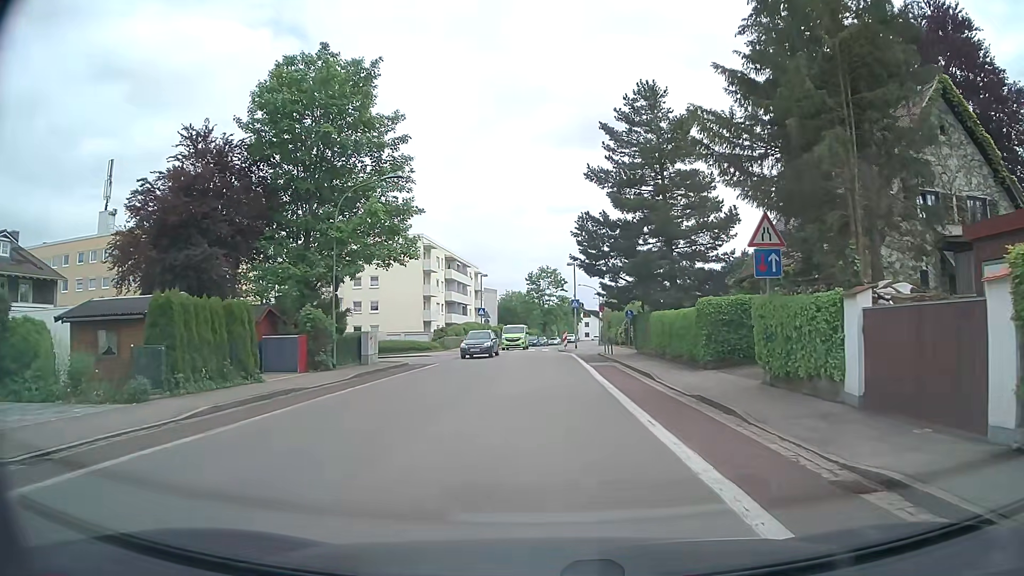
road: tertiary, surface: asphalt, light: Day
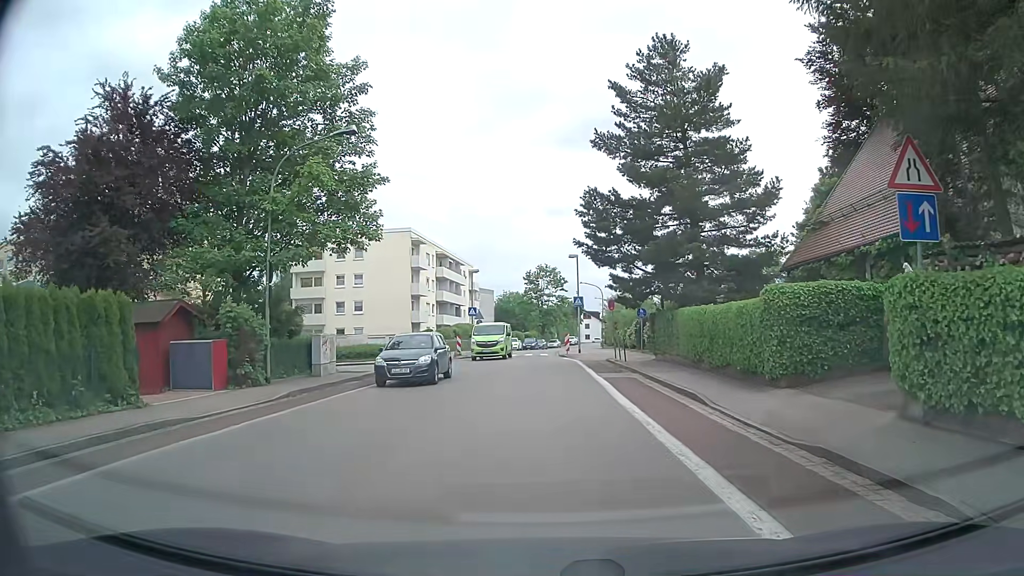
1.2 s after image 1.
(-0.1, +6.2) m; 0°
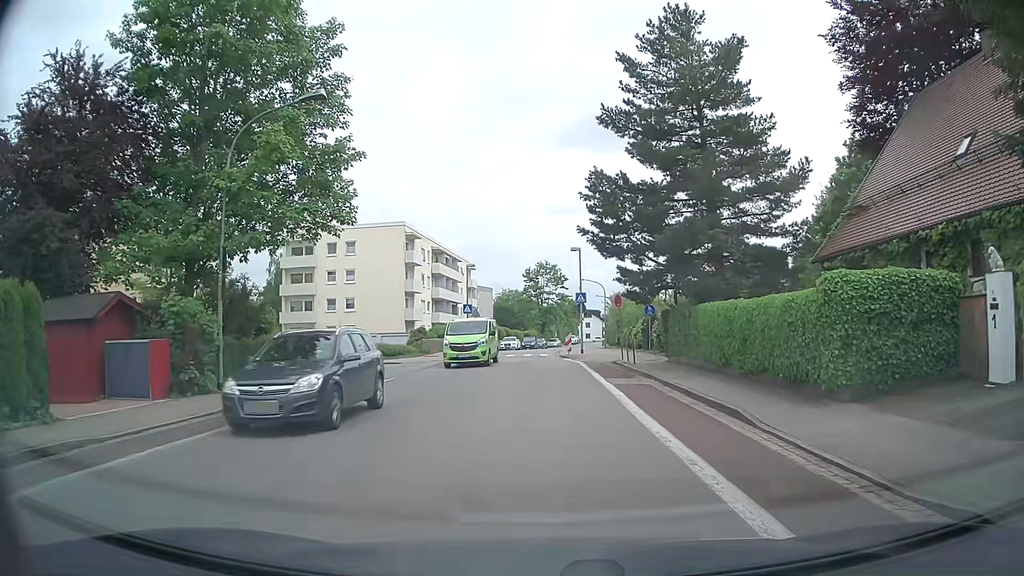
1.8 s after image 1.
(0.0, +3.0) m; 0°
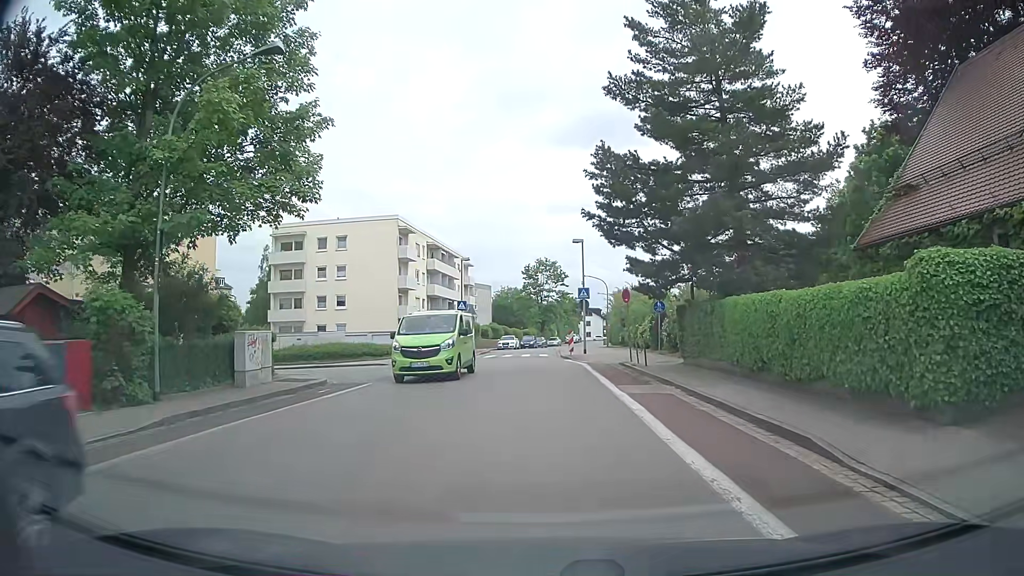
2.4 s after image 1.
(0.0, +3.0) m; 0°
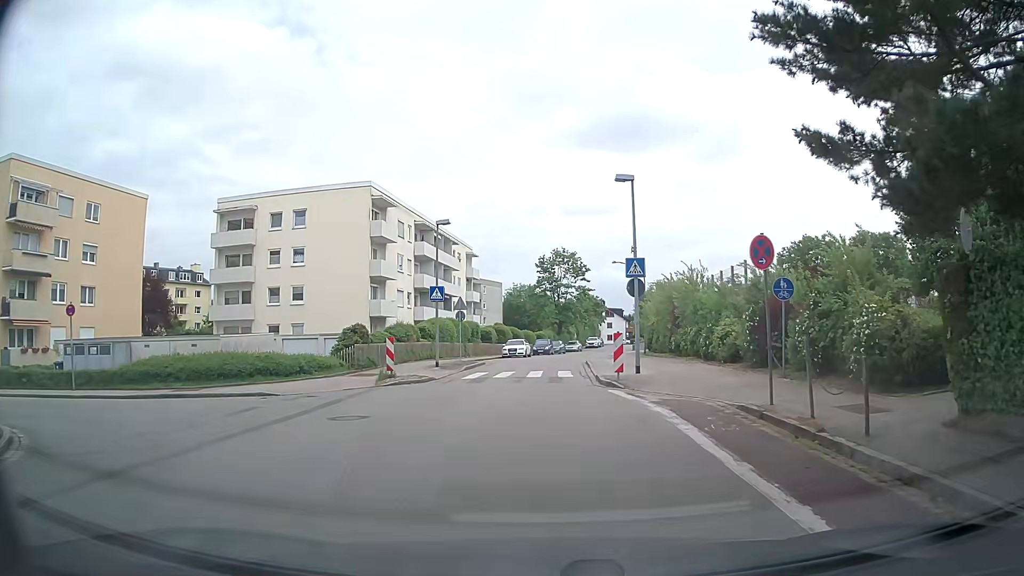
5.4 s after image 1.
(-0.1, +15.6) m; -1°
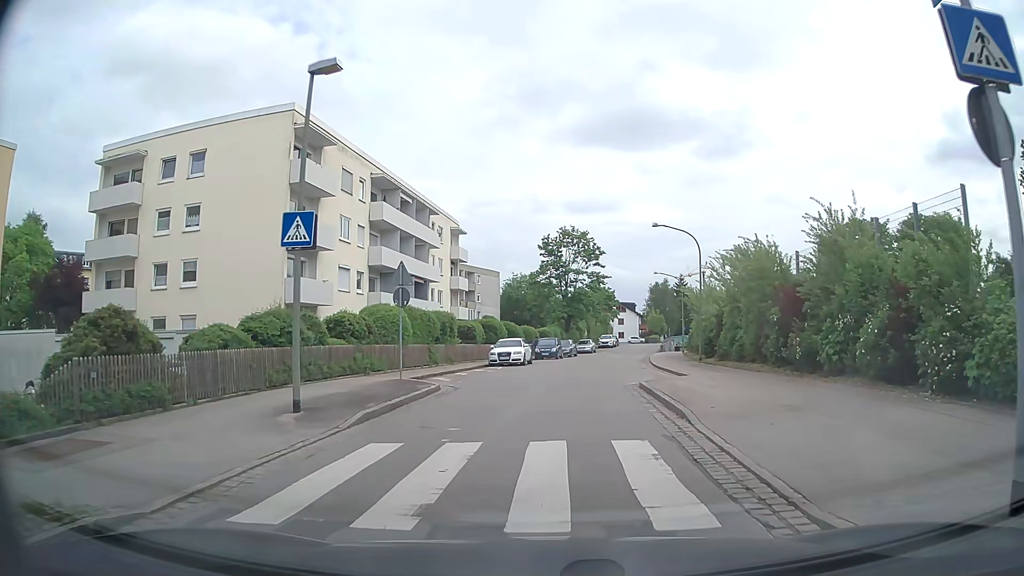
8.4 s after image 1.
(-0.4, +17.1) m; -2°
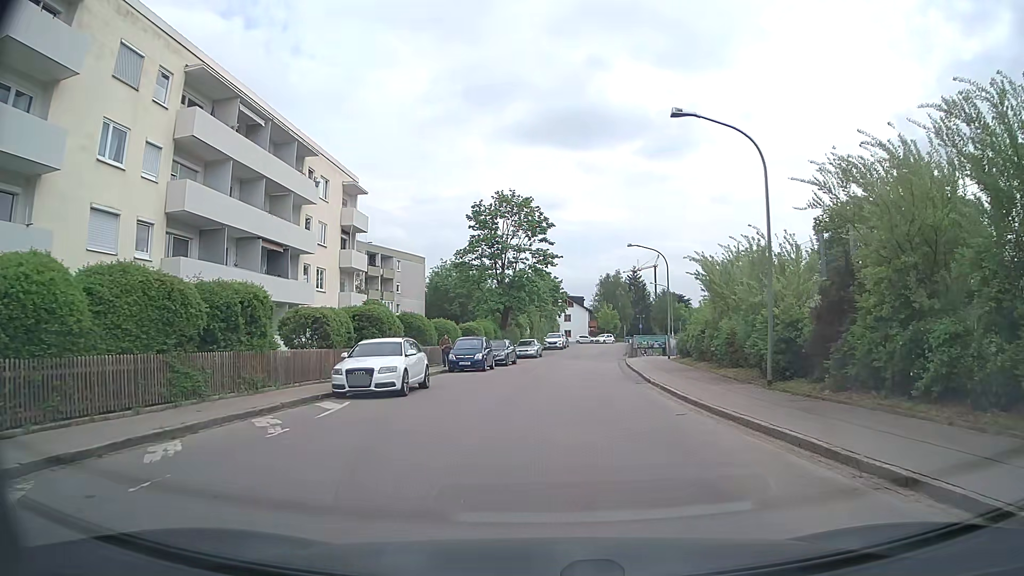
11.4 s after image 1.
(+1.1, +18.4) m; +6°
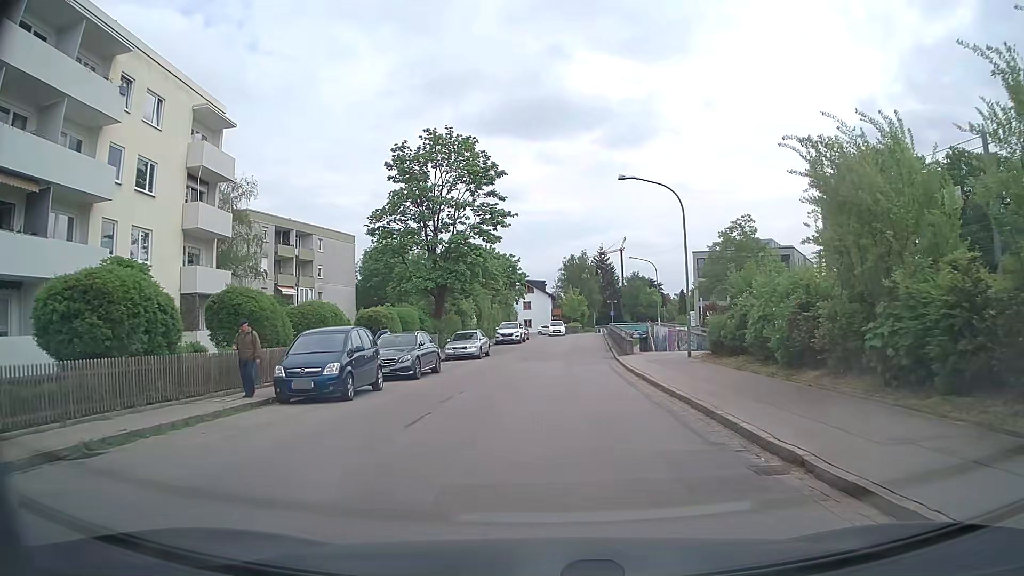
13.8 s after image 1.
(+0.5, +16.2) m; +2°
